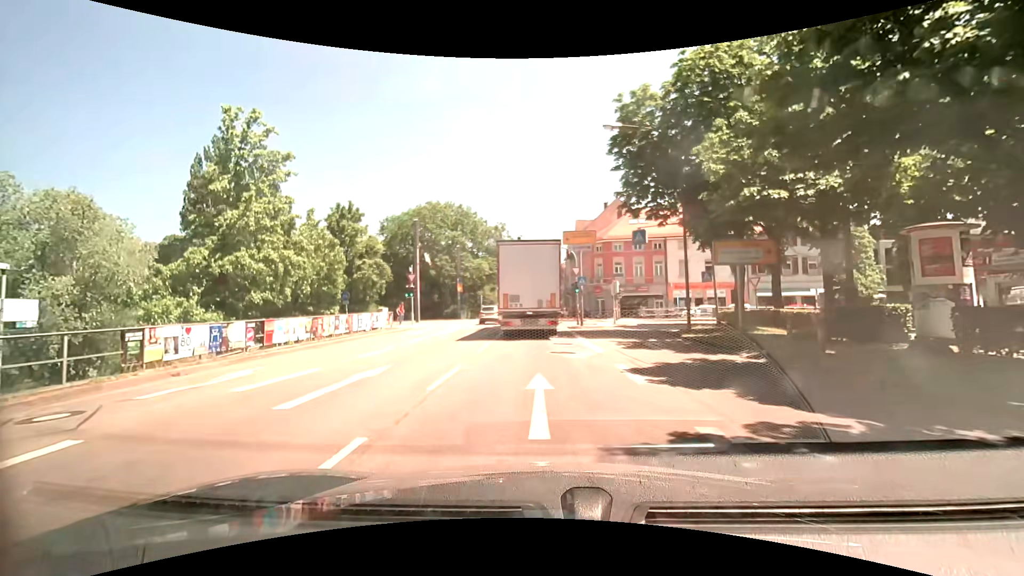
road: primary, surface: asphalt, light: Day
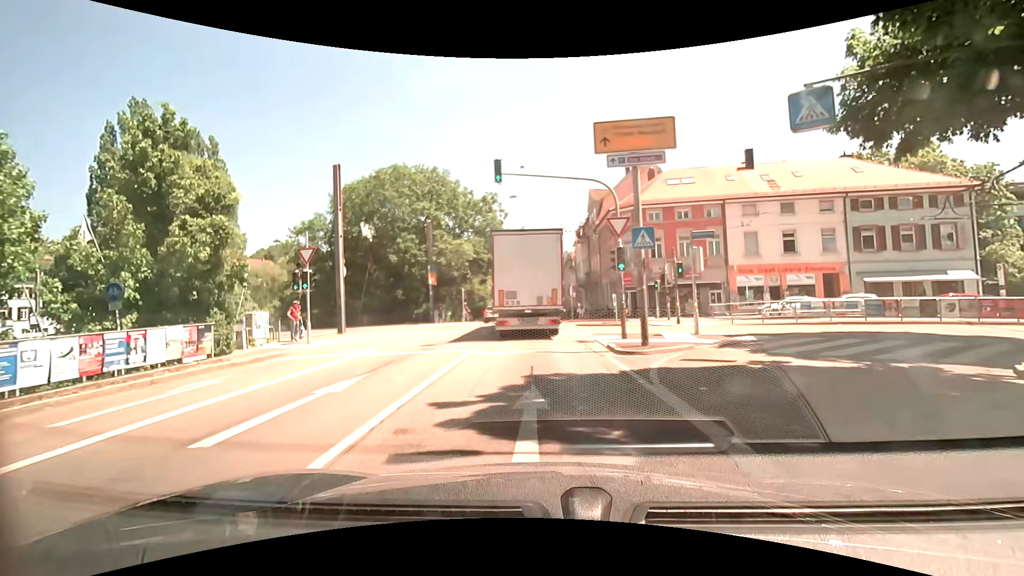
(-0.3, +18.2) m; -1°
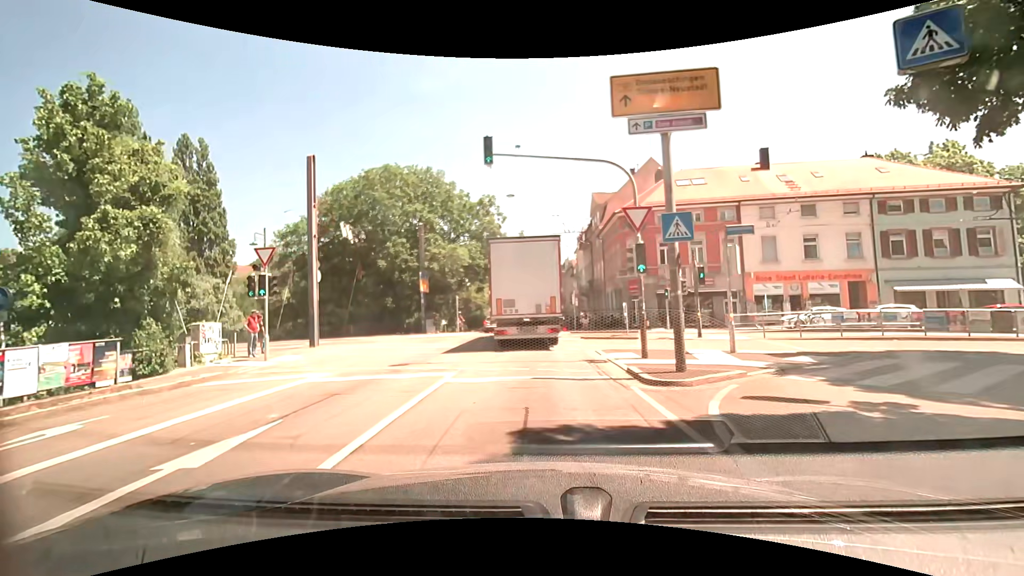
(0.0, +3.3) m; -1°
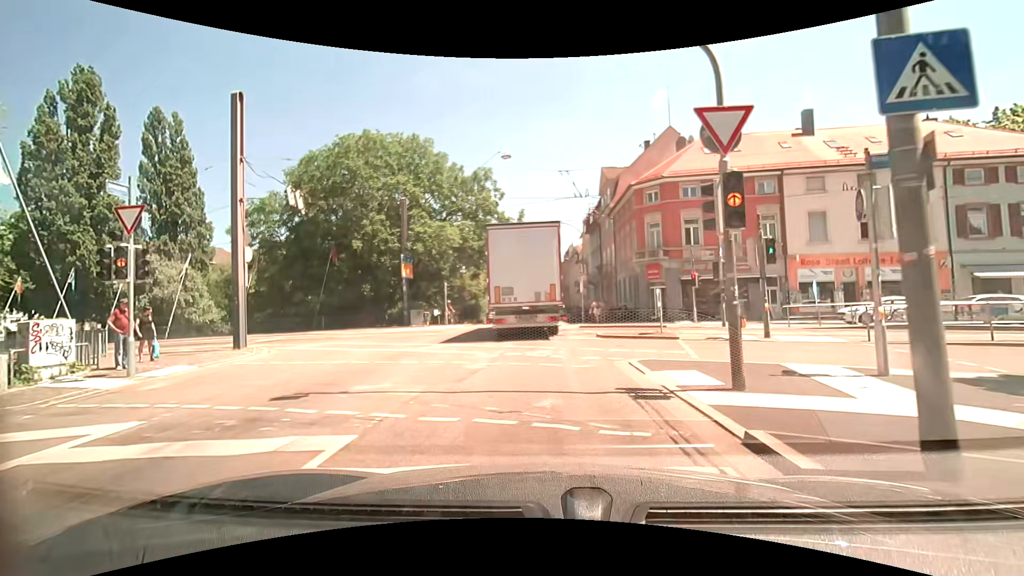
(0.0, +6.0) m; +1°
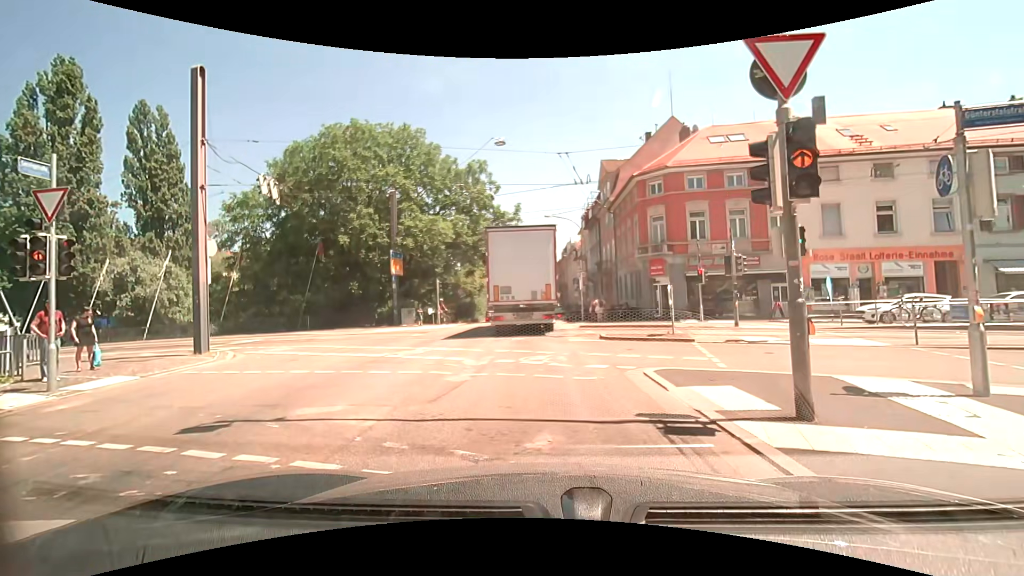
(0.0, +1.6) m; +1°
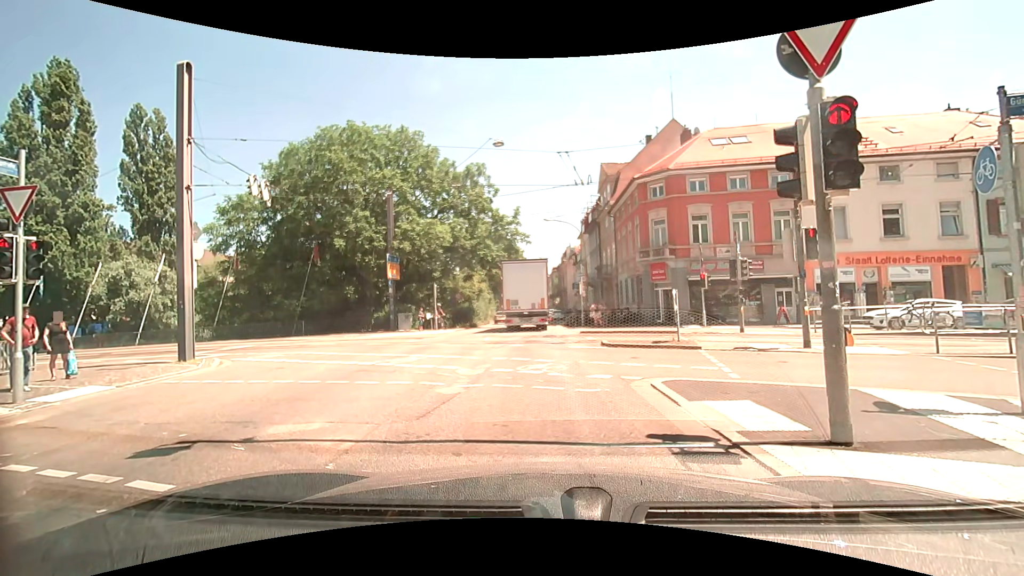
(0.0, +0.6) m; 0°
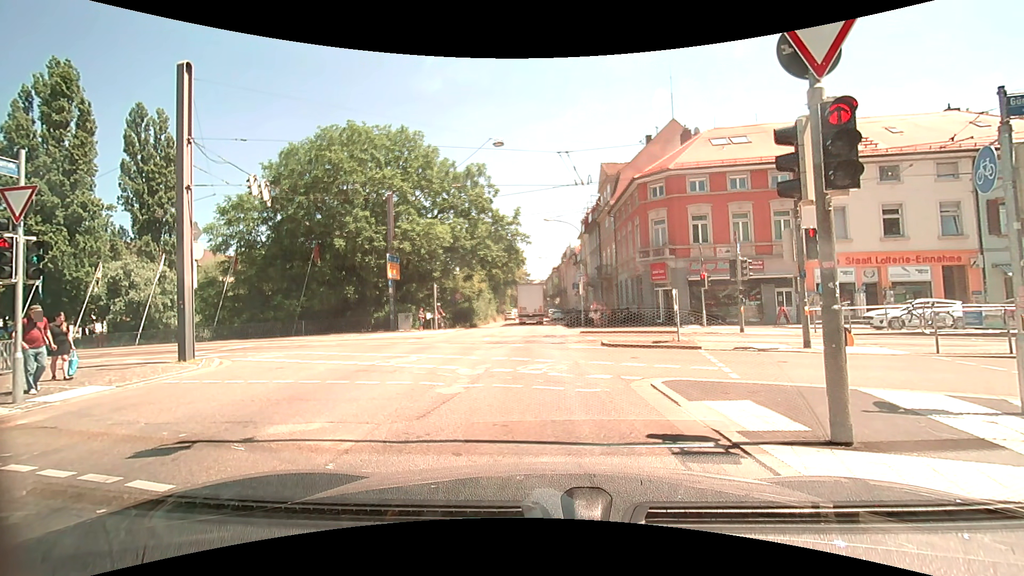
(0.0, 0.0) m; 0°
